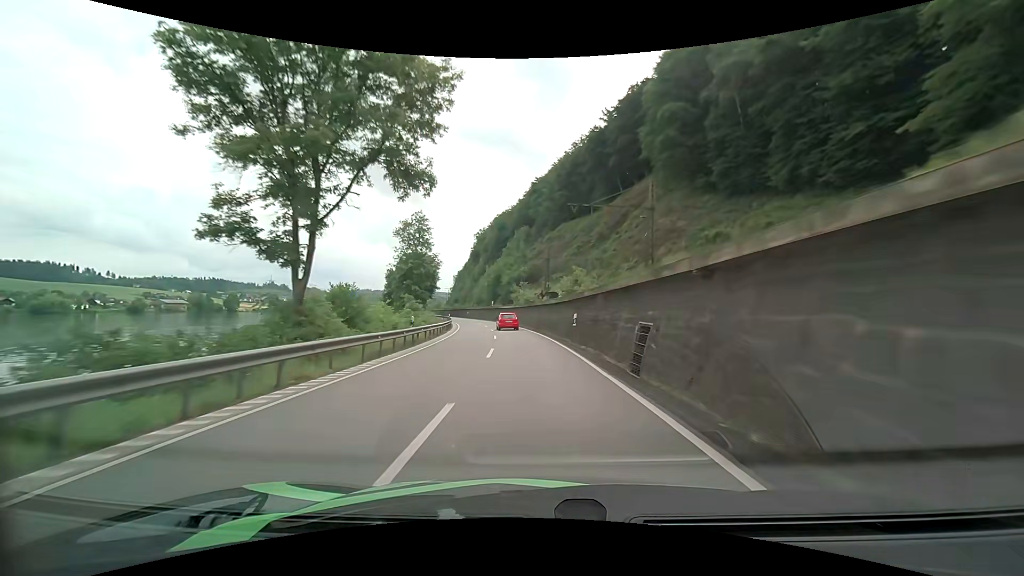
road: primary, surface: asphalt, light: Day
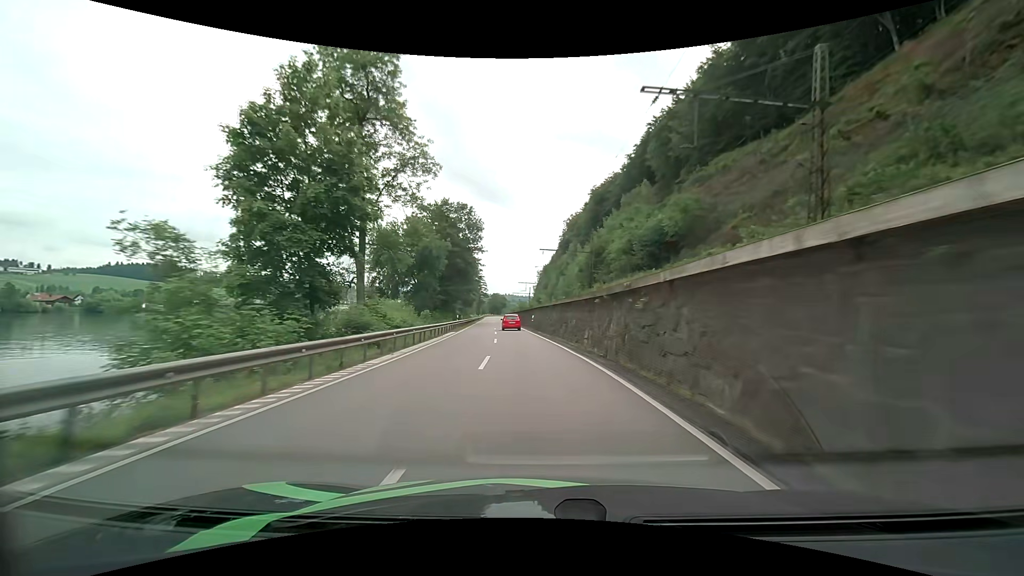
(-6.2, +62.7) m; -11°
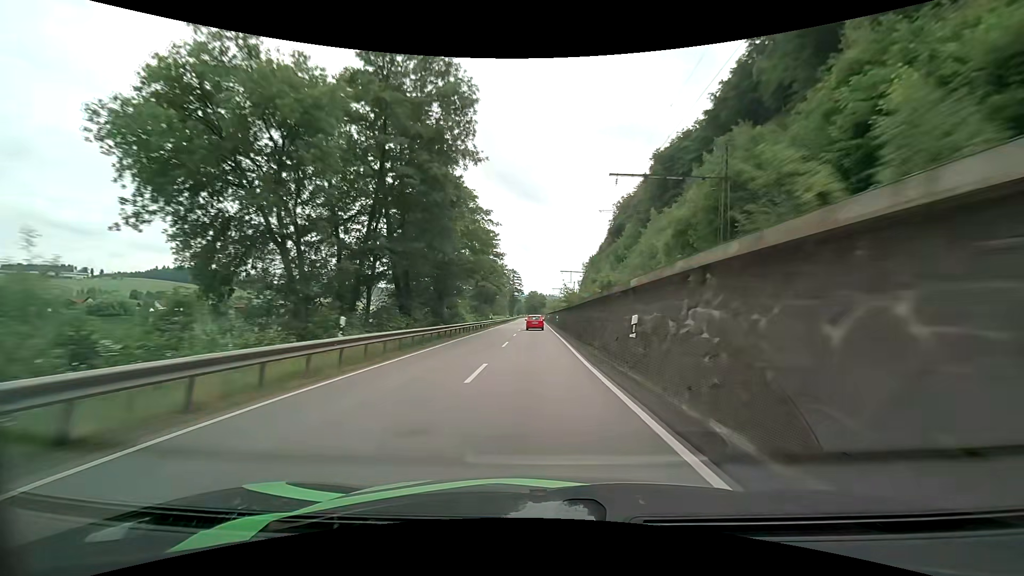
(-1.8, +38.4) m; -5°
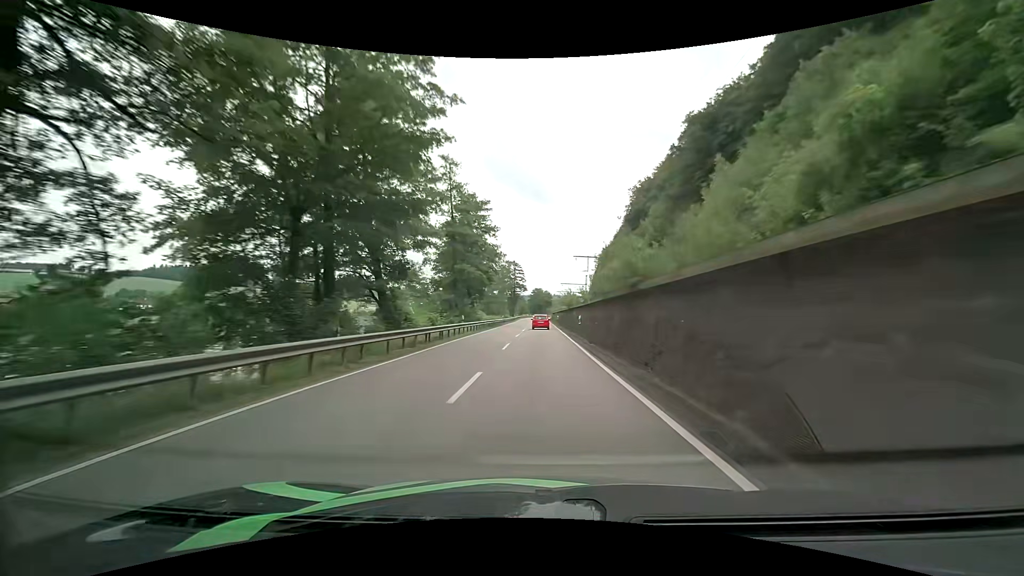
(-0.3, +26.2) m; -1°
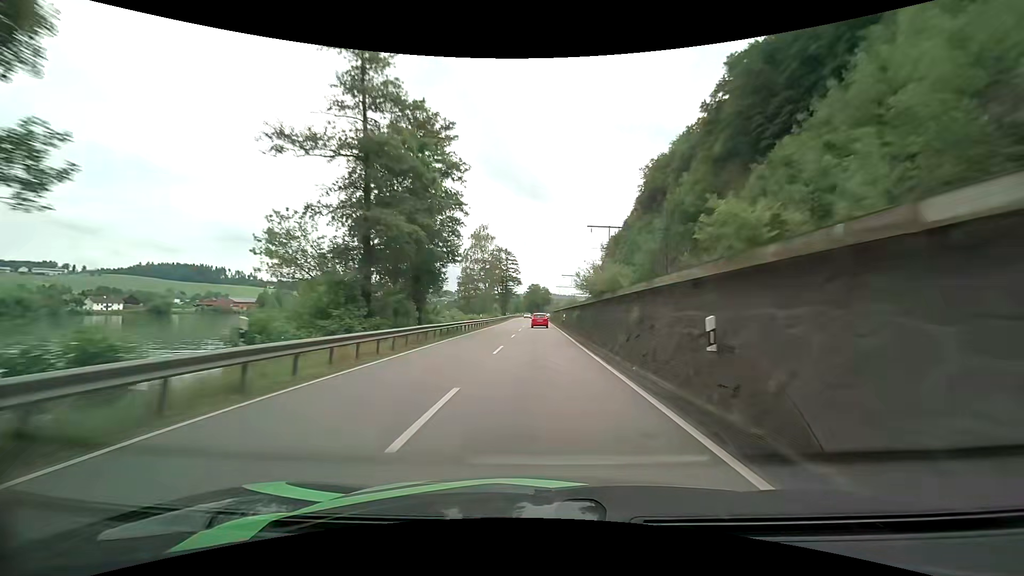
(+0.1, +26.5) m; 0°
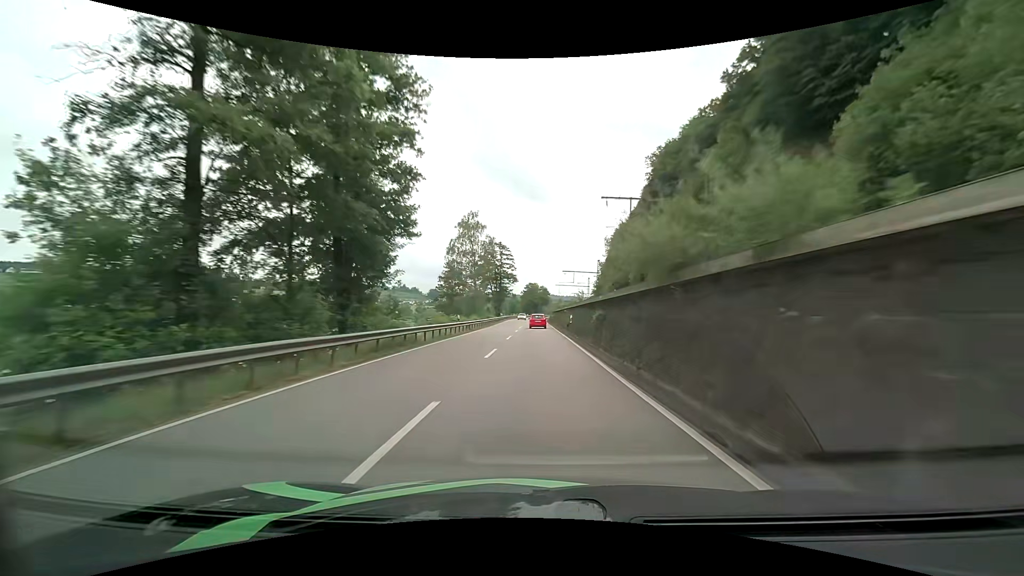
(0.0, +13.4) m; 0°
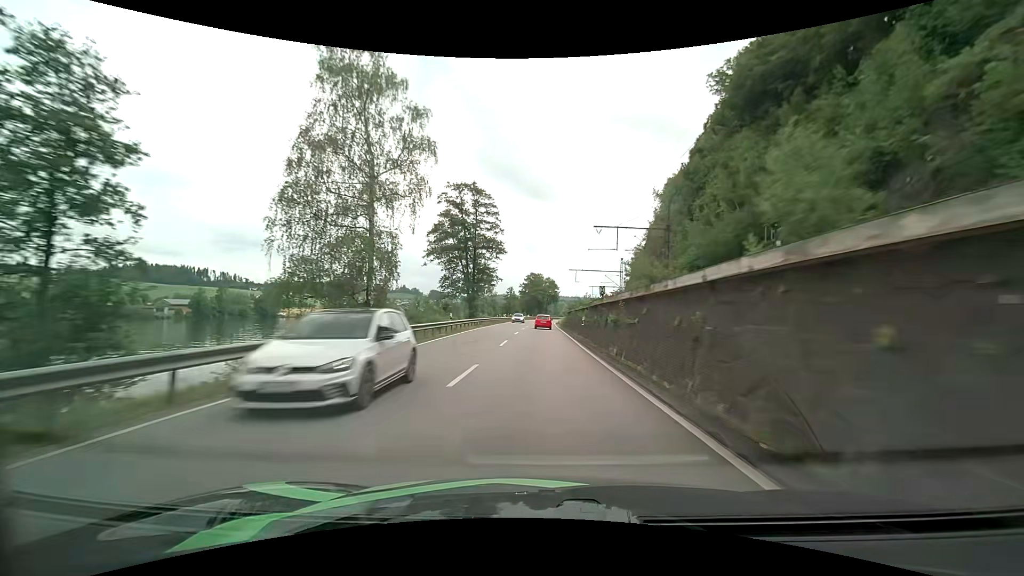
(0.0, +54.1) m; 0°
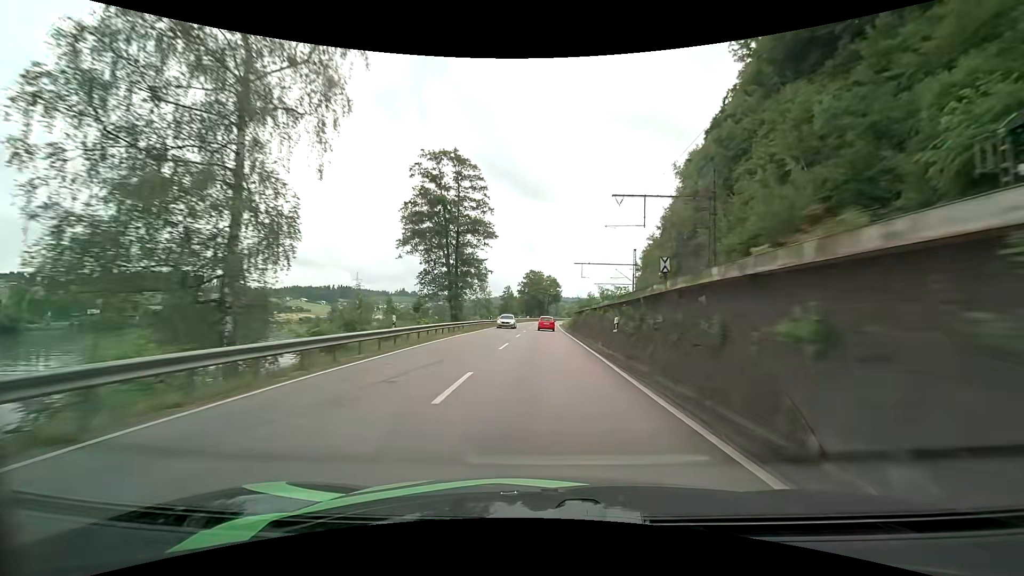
(0.0, +13.7) m; 0°
(0, +10) (0, +20) (0, +30) (0, +40) (+1, +50) (+1, +60) (+1, +70) (+1, +80) (+2, +90) (+3, +100) m
